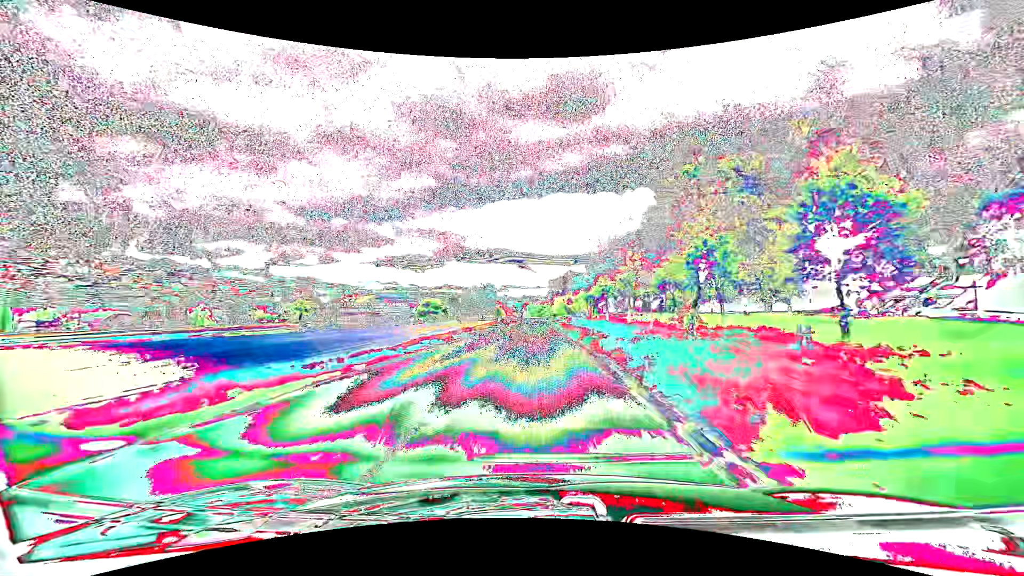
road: secondary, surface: asphalt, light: Day
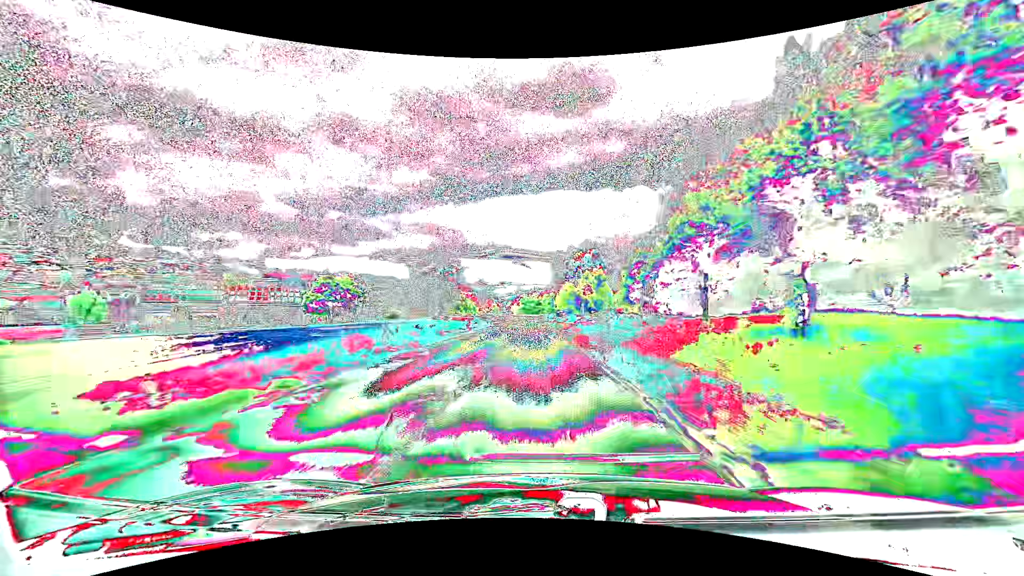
(+0.1, +58.2) m; 0°
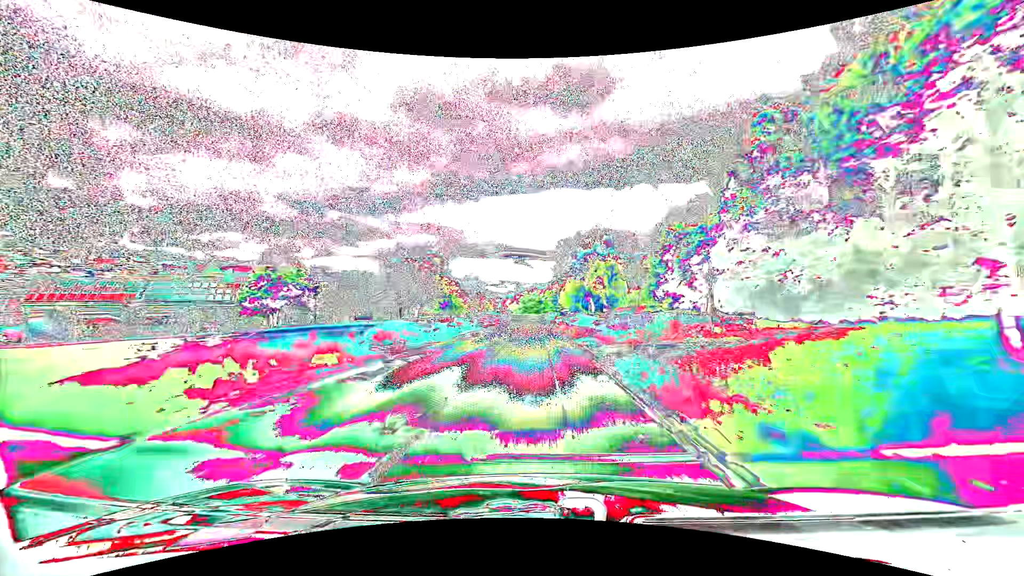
(0.0, +14.7) m; 0°
(0, +10) (0, +20) (0, +30) (0, +40) (0, +50) (0, +60) (0, +70) (0, +80) (0, +90) (0, +100) m
